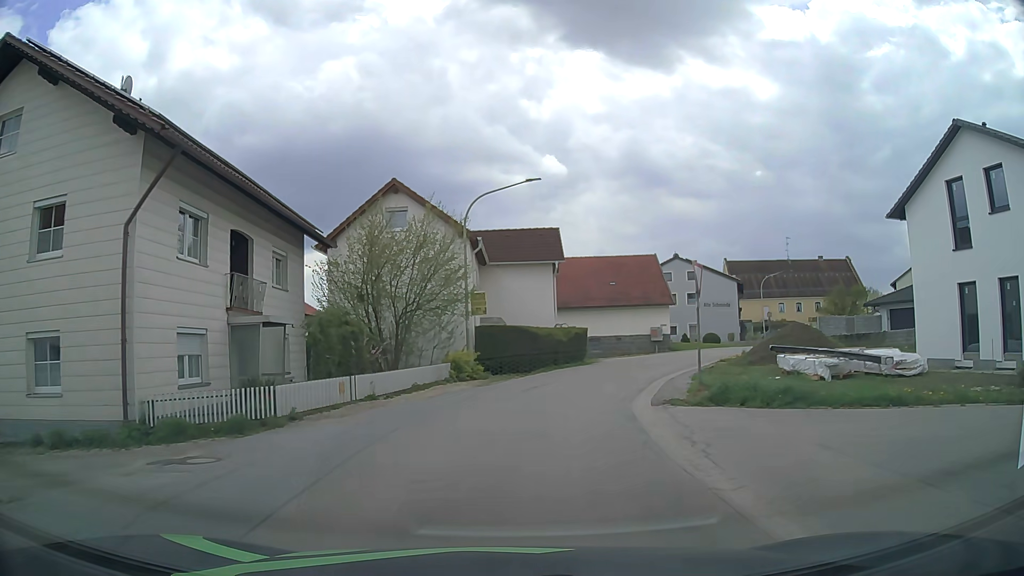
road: tertiary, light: Day
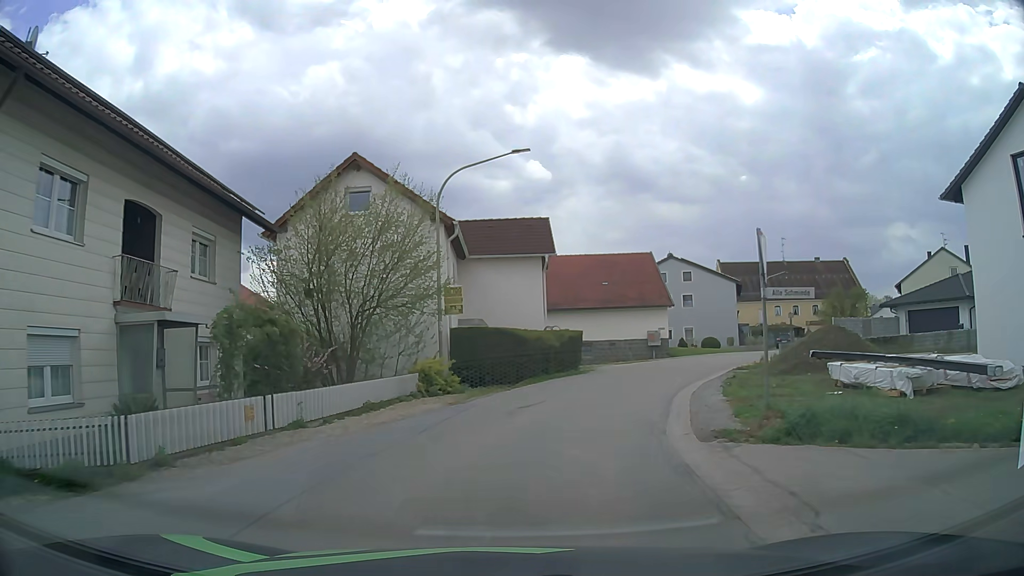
(0.0, +4.6) m; 0°
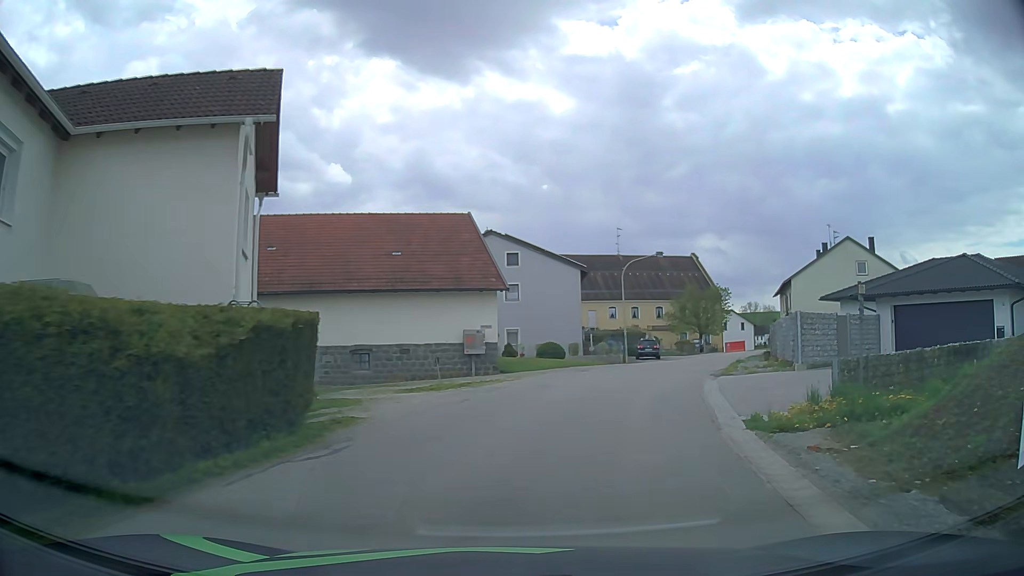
(+2.6, +18.8) m; +18°
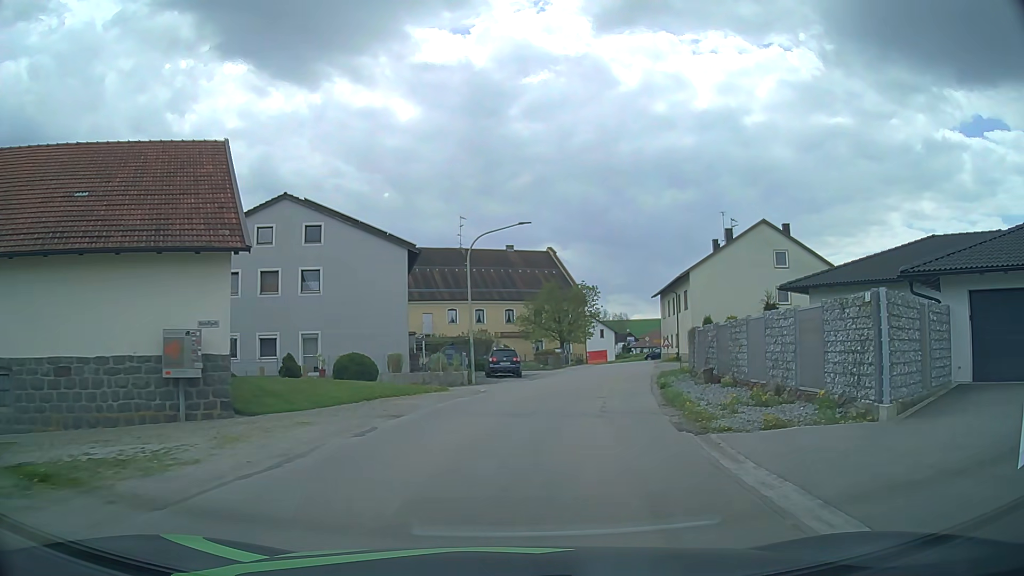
(+1.8, +14.9) m; +13°
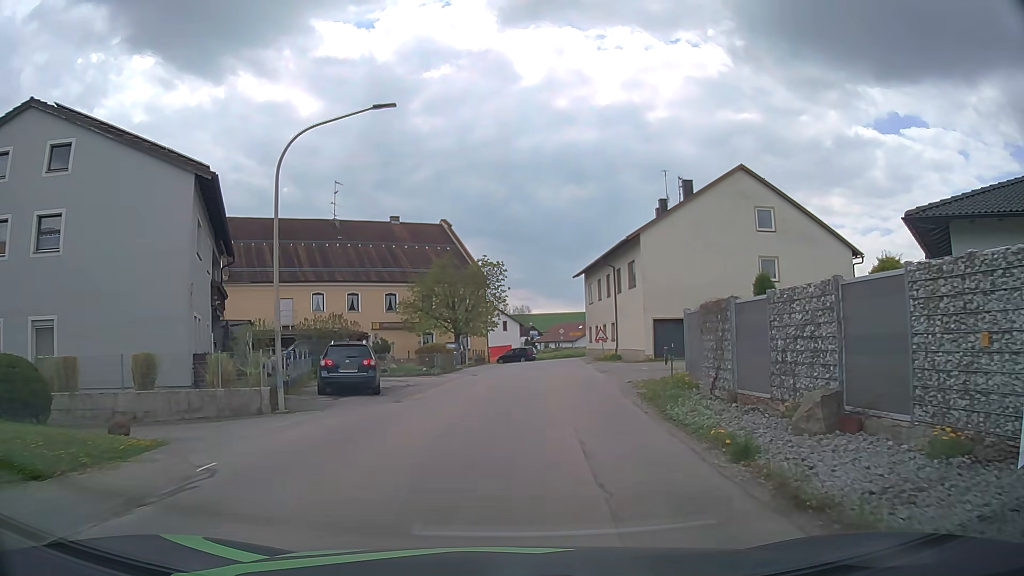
(+1.2, +15.0) m; +8°
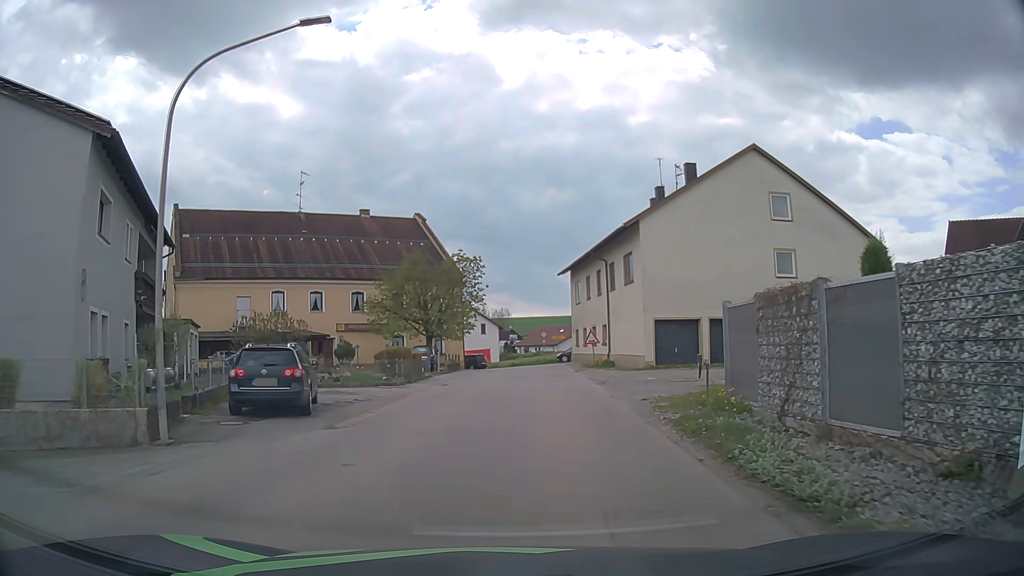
(+0.1, +5.0) m; +2°
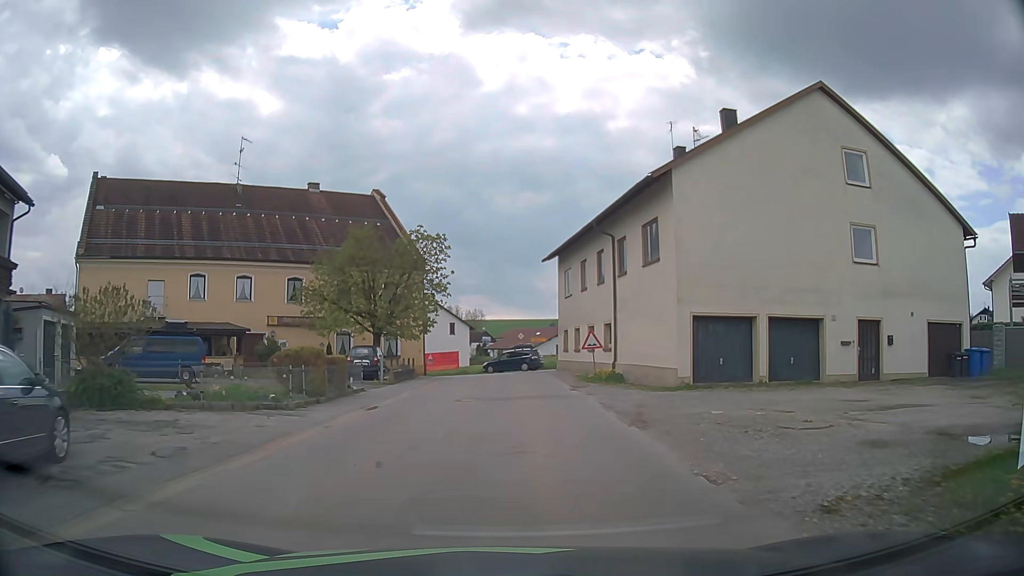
(+0.2, +9.8) m; +2°
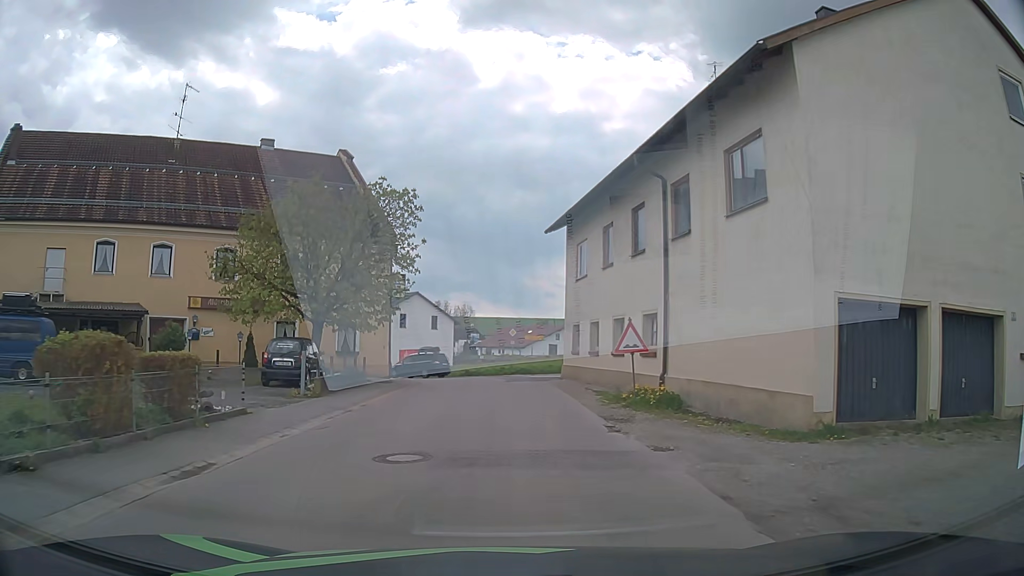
(+0.1, +9.6) m; +1°
(0, +10) (0, +20) (0, +30) (-3, +40) (-8, +48) (-15, +55) (-22, +62) (-29, +69) (-36, +76) (-44, +83) m
